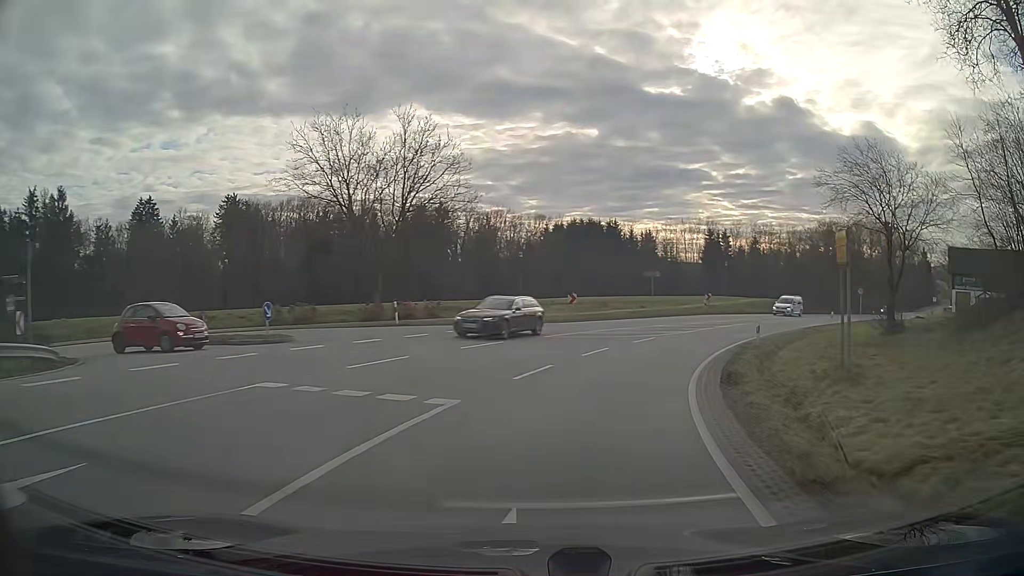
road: secondary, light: Day
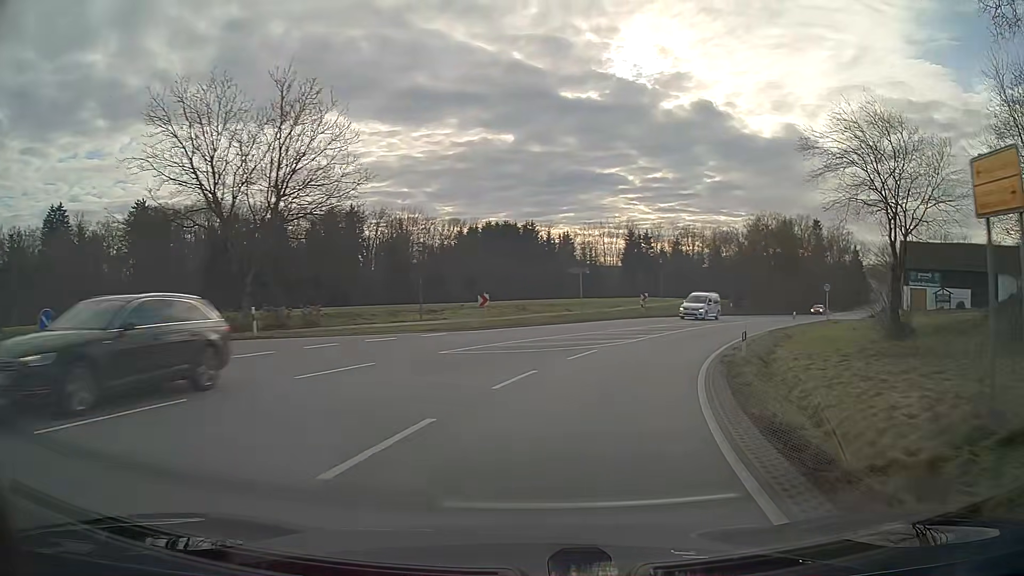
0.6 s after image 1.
(+0.5, +7.7) m; +7°
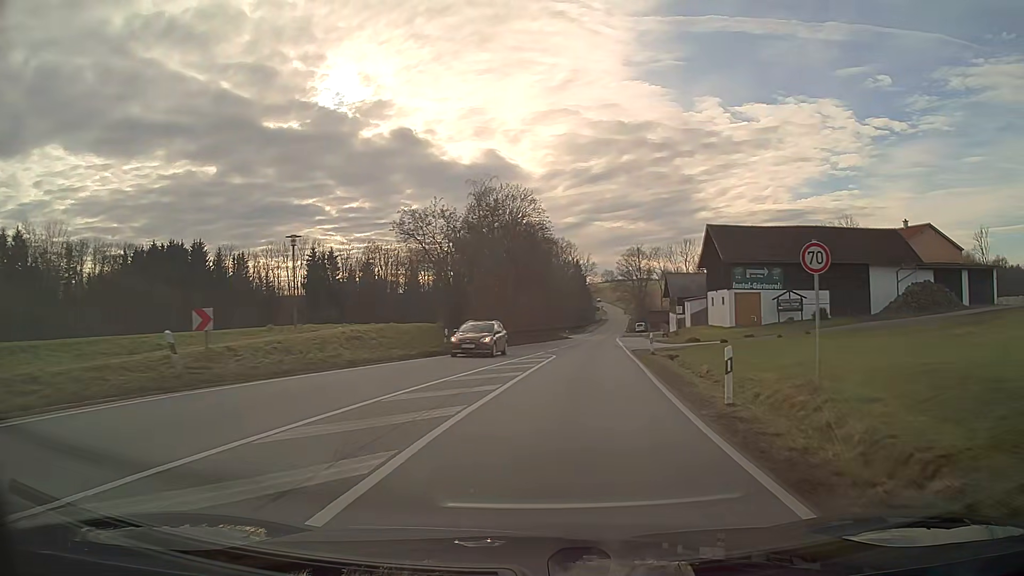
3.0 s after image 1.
(+7.4, +31.0) m; +24°
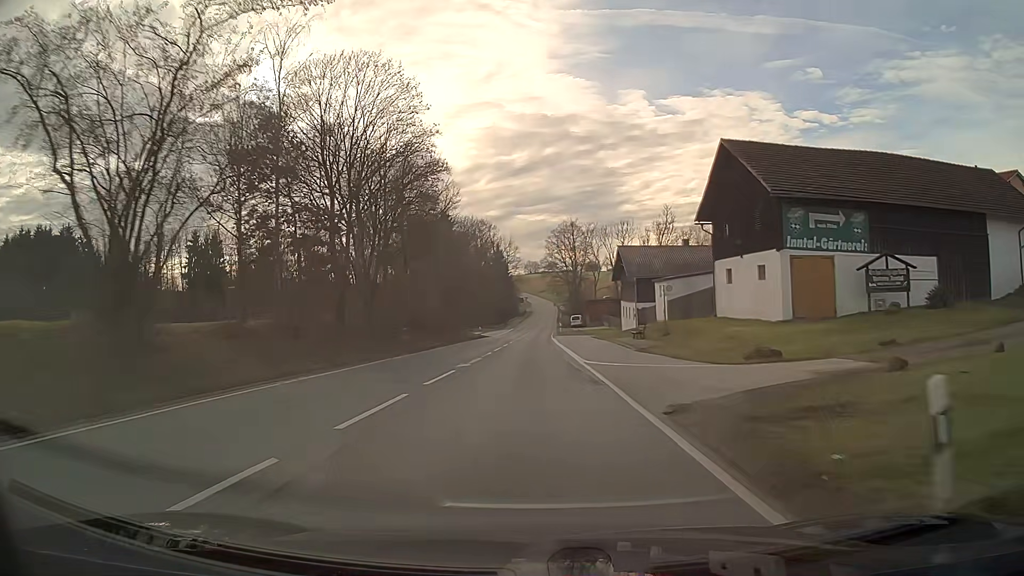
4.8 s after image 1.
(+1.6, +26.9) m; +5°
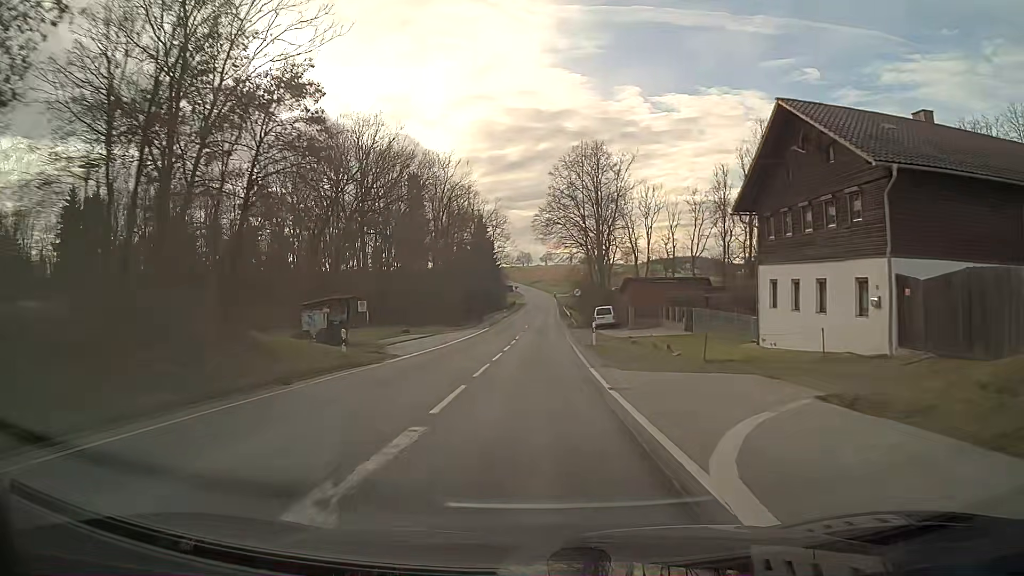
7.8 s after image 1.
(0.0, +47.1) m; +1°
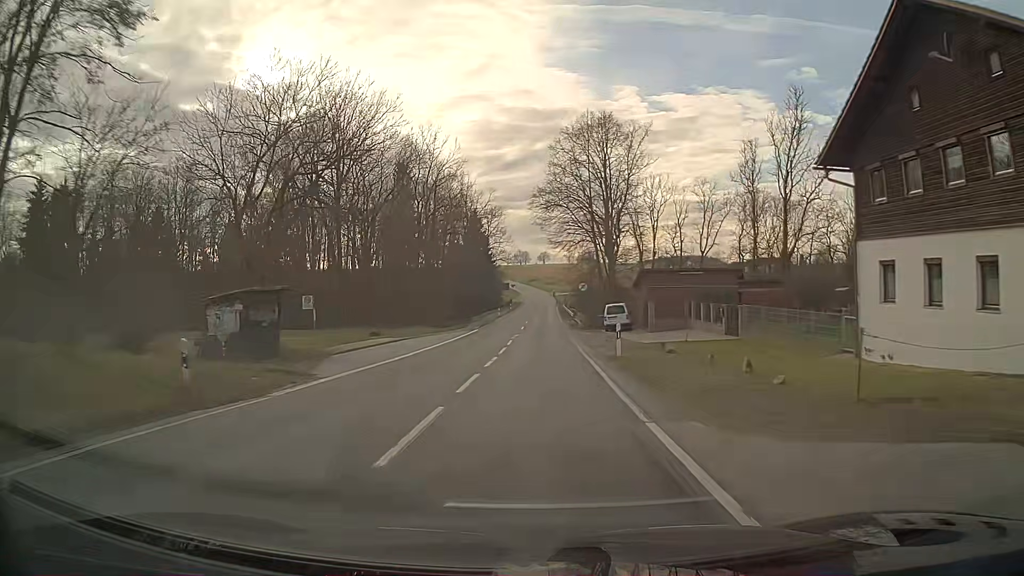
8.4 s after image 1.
(0.0, +9.4) m; +1°
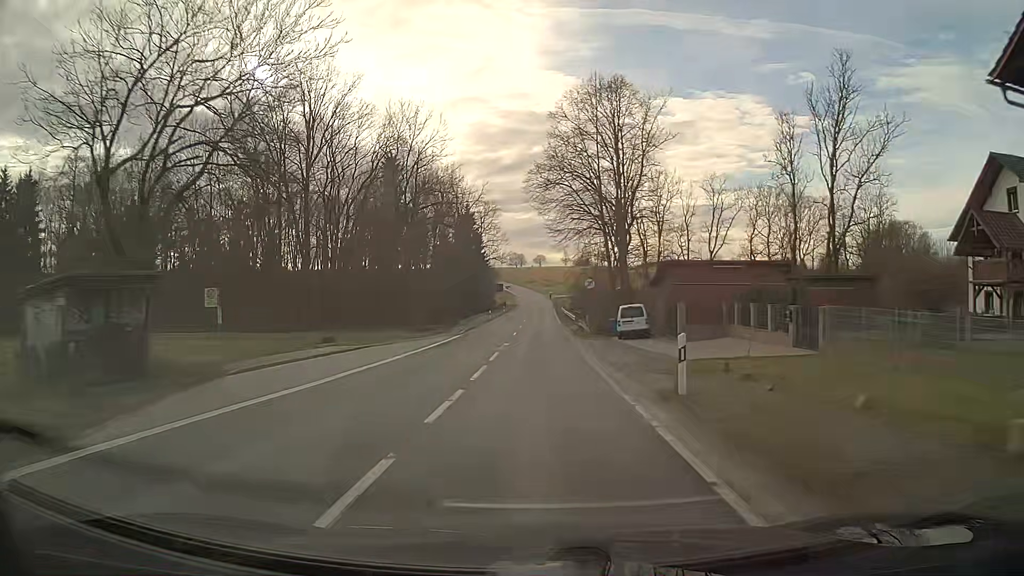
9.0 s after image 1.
(0.0, +9.3) m; 0°
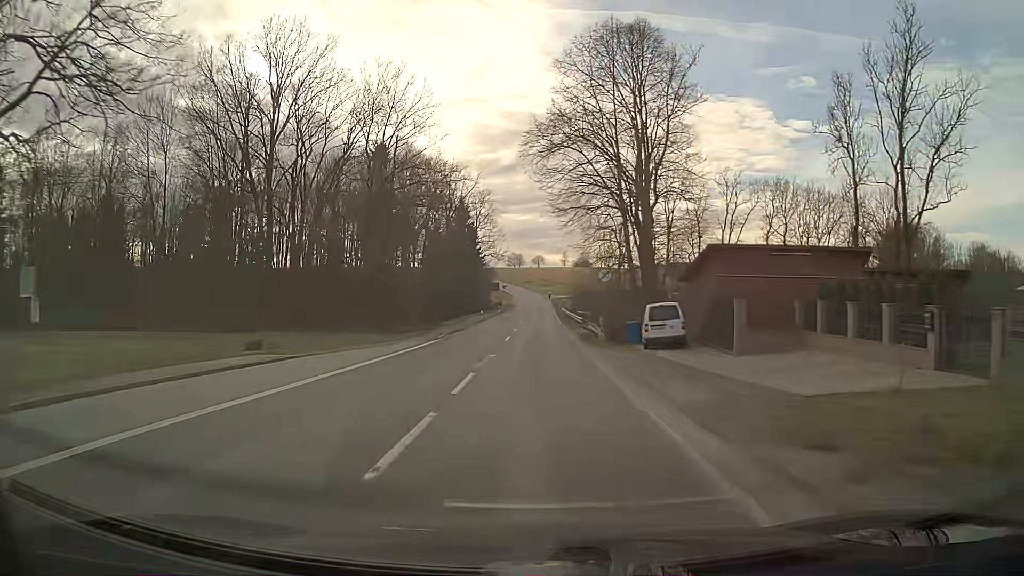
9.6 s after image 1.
(0.0, +9.2) m; 0°
(0, +10) (0, +20) (0, +30) (0, +40) (0, +50) (0, +60) (0, +70) (0, +80) (+1, +90) (+1, +100) m
